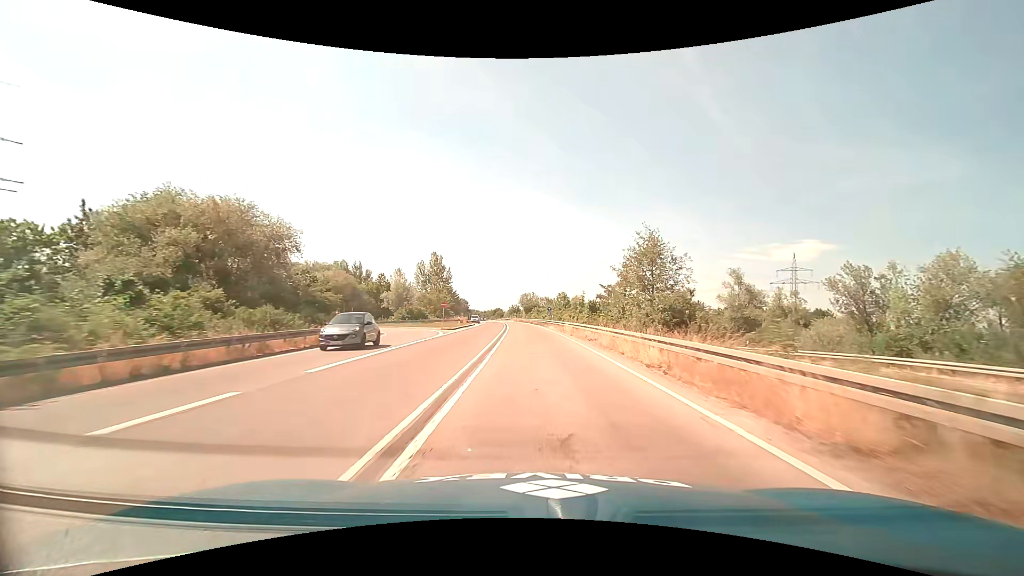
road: trunk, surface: asphalt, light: Day
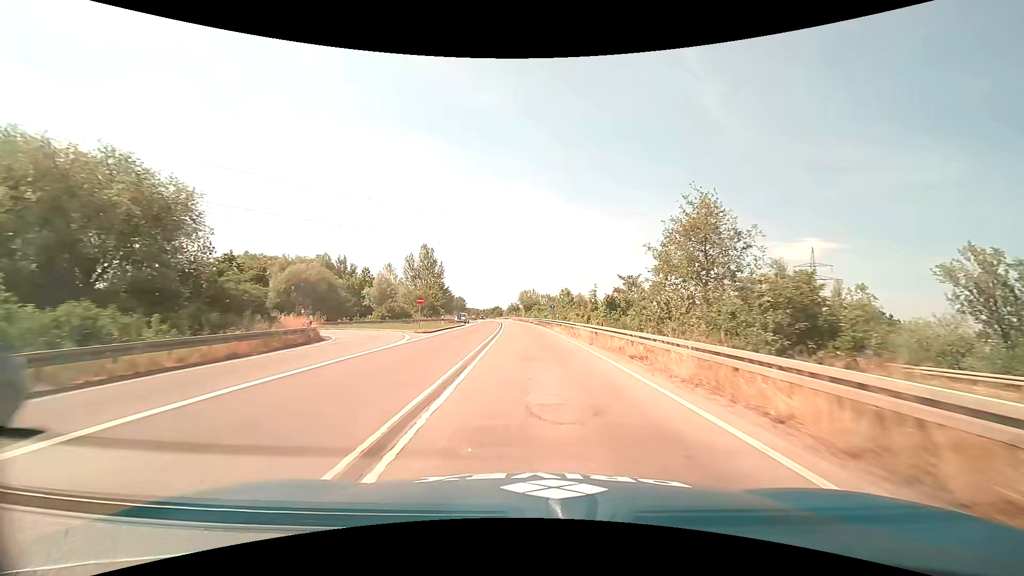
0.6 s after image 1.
(0.0, +10.3) m; 0°
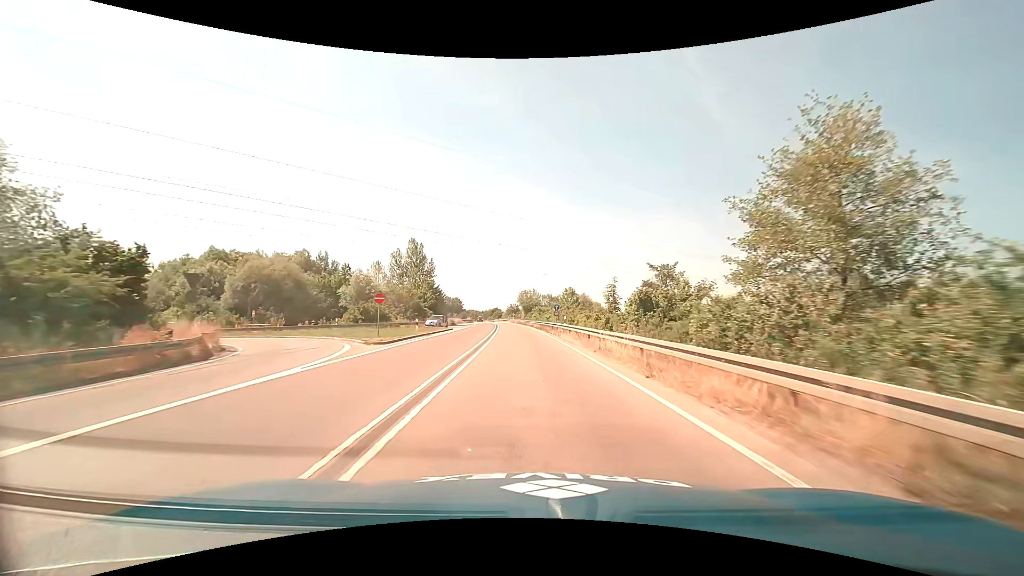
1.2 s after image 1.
(0.0, +10.3) m; 0°
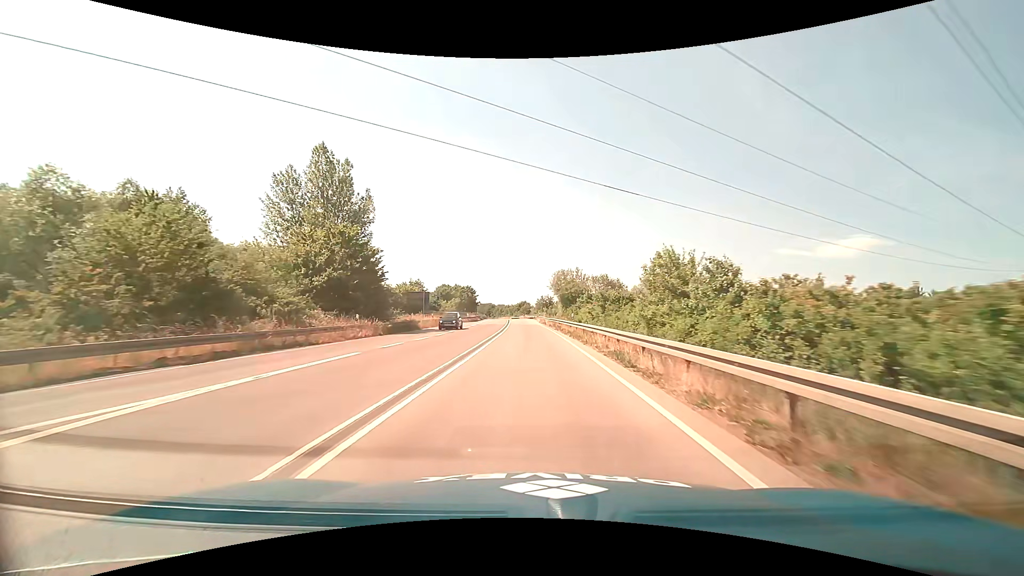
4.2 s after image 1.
(-1.5, +50.8) m; -4°
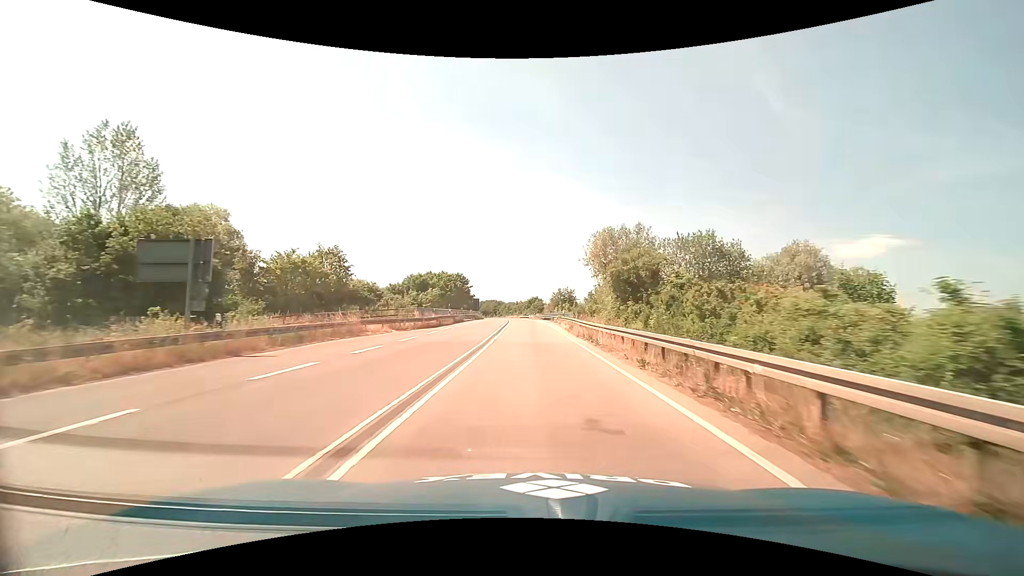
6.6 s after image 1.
(-0.6, +39.7) m; -1°
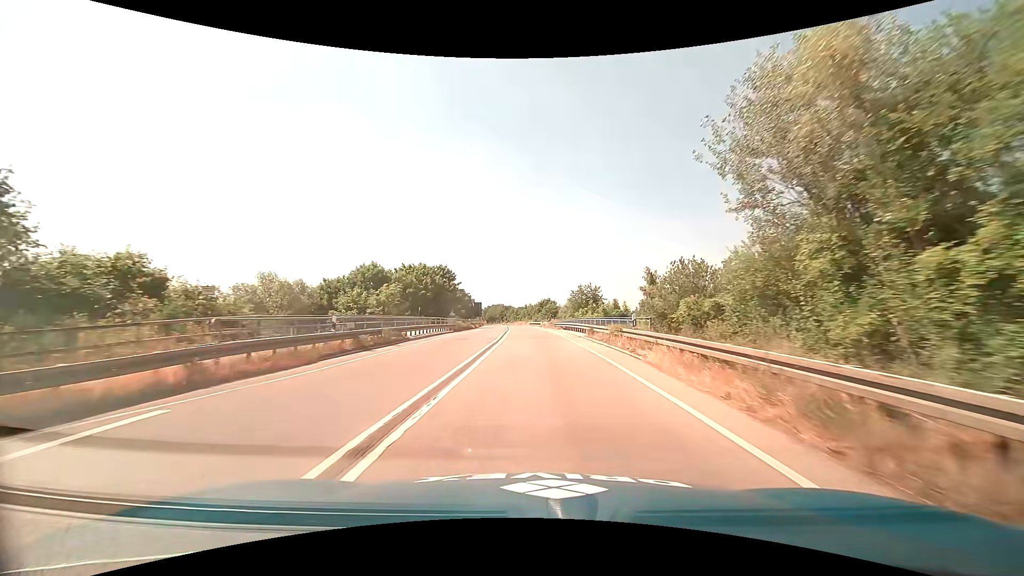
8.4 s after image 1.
(-0.3, +29.8) m; -1°
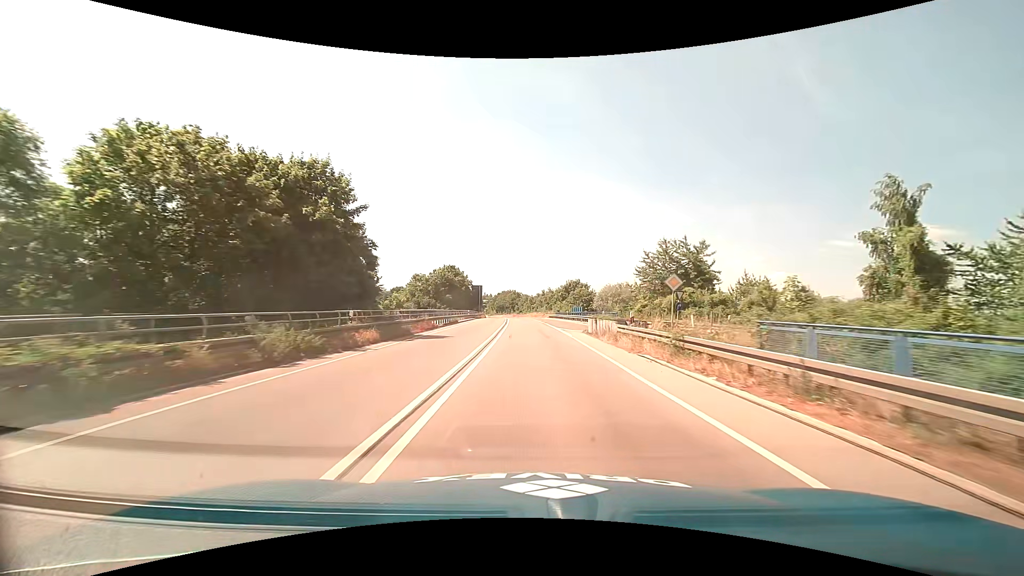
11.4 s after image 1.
(-1.0, +49.2) m; -2°
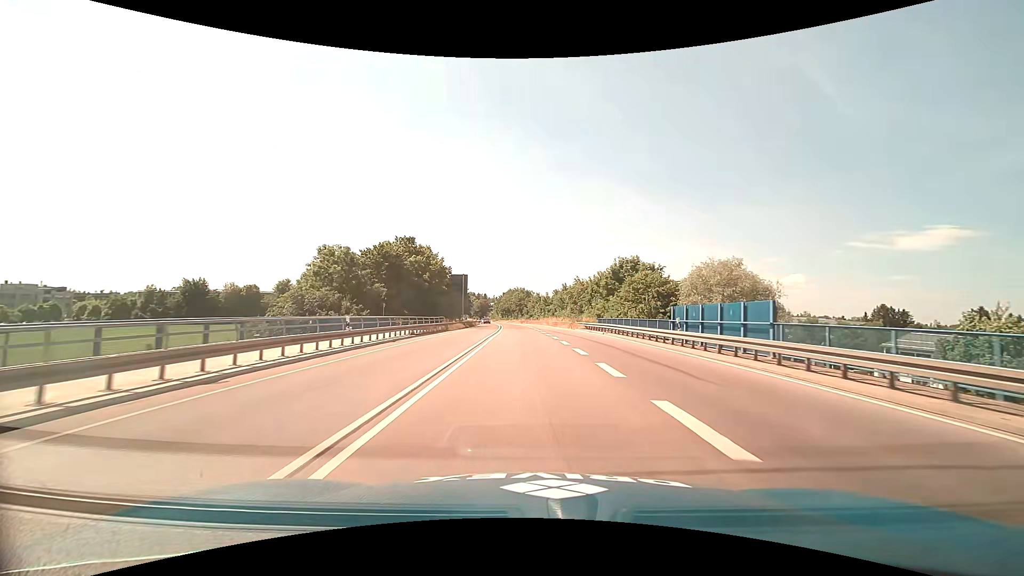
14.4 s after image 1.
(-0.6, +48.9) m; -1°
(0, +10) (0, +20) (0, +30) (-1, +40) (-1, +50) (-1, +60) (-2, +70) (-3, +80) (-3, +90) (-4, +100) m
